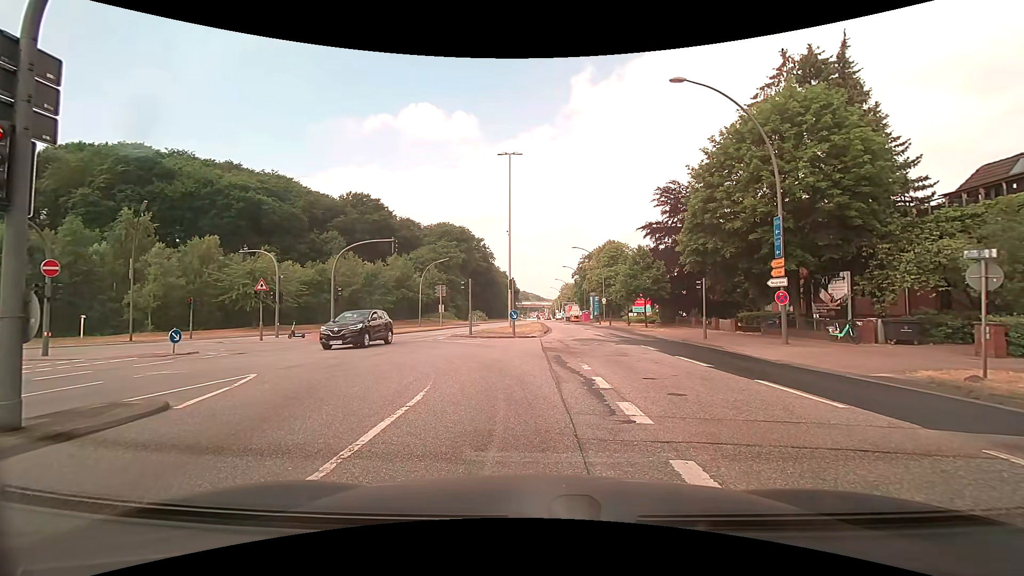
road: primary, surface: asphalt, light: Day
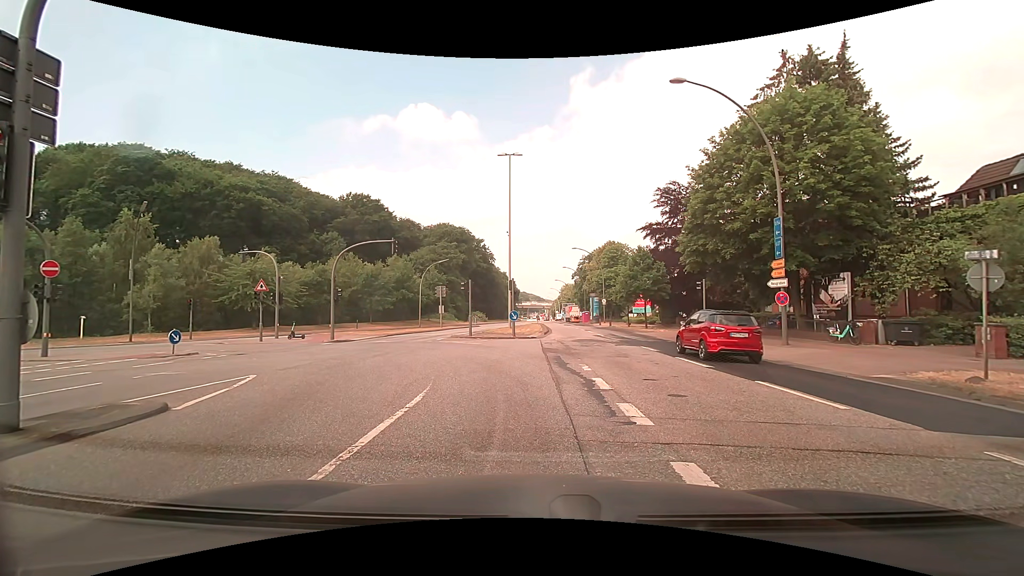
(0.0, +0.1) m; 0°
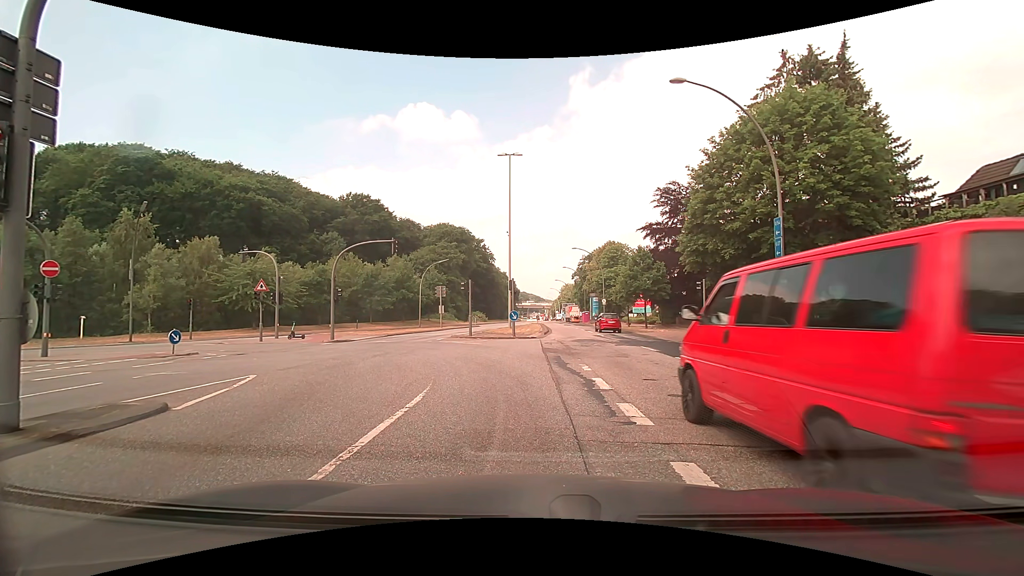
(0.0, 0.0) m; 0°
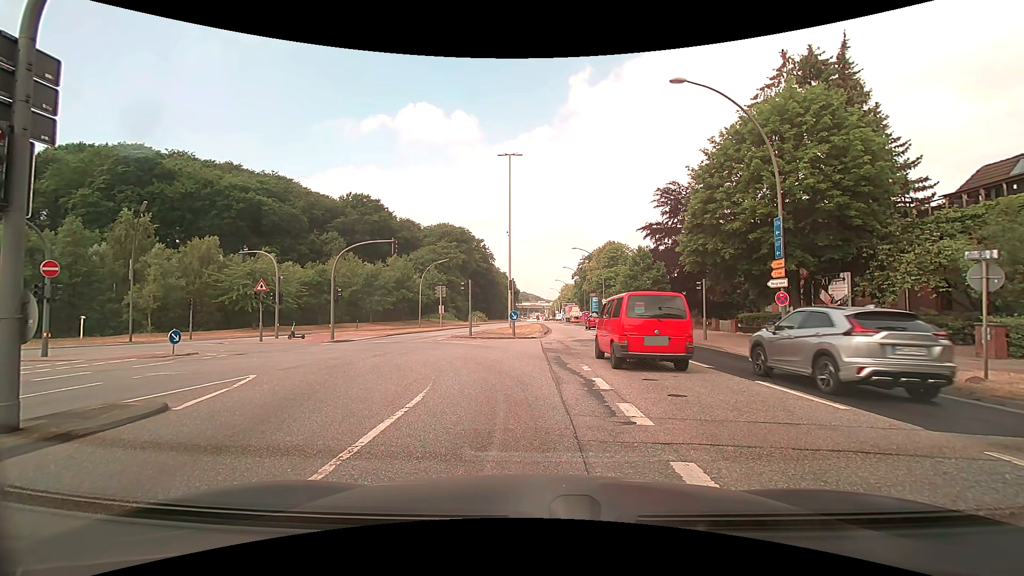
(0.0, 0.0) m; 0°
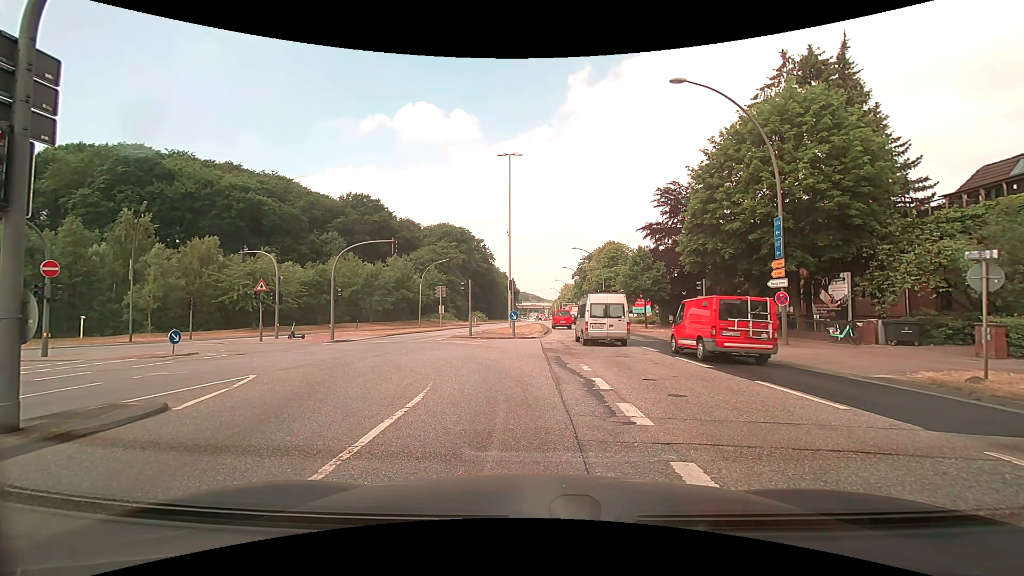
(0.0, 0.0) m; 0°
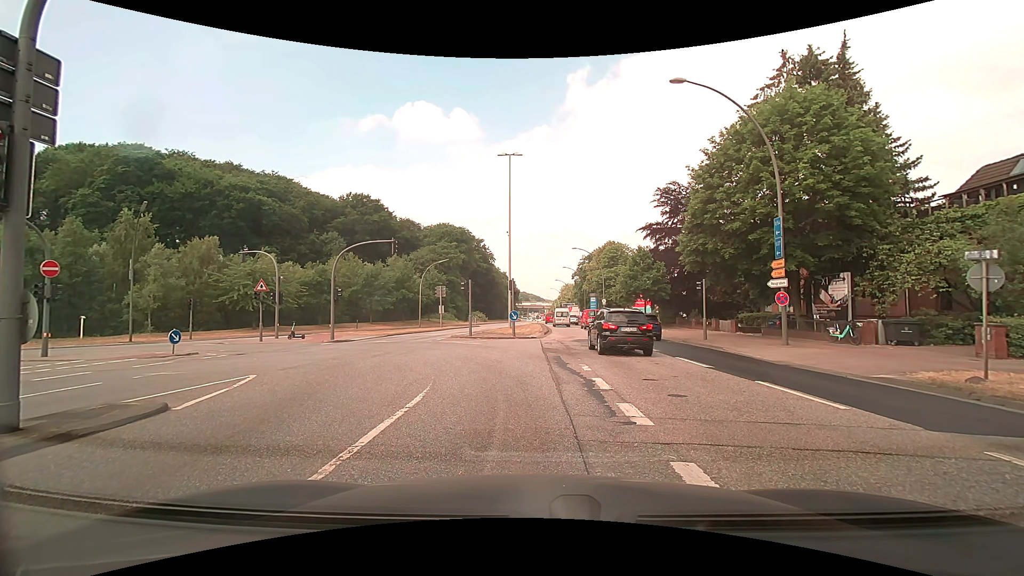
(0.0, 0.0) m; 0°
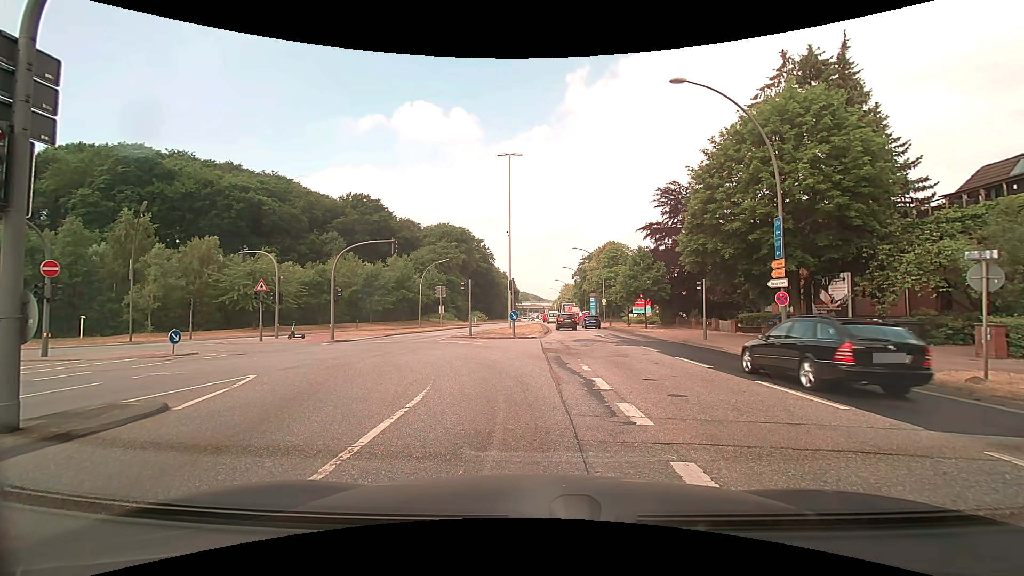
(0.0, 0.0) m; 0°
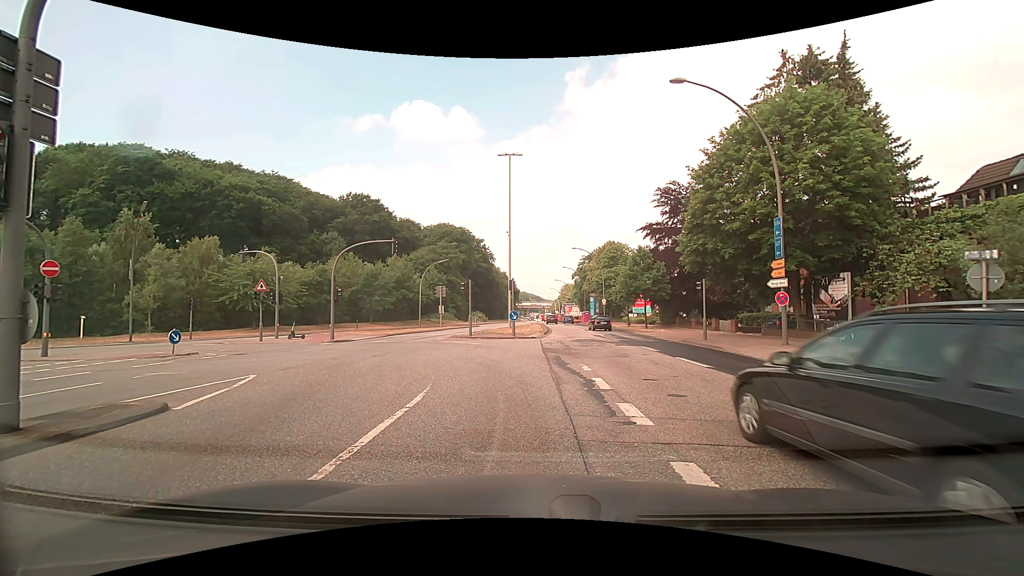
(0.0, 0.0) m; 0°
